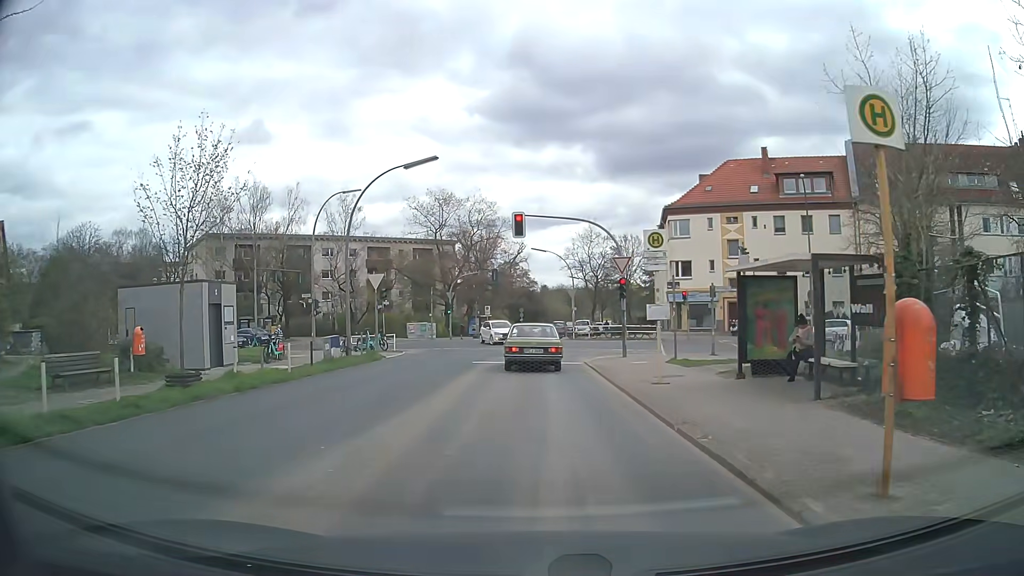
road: tertiary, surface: asphalt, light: Day
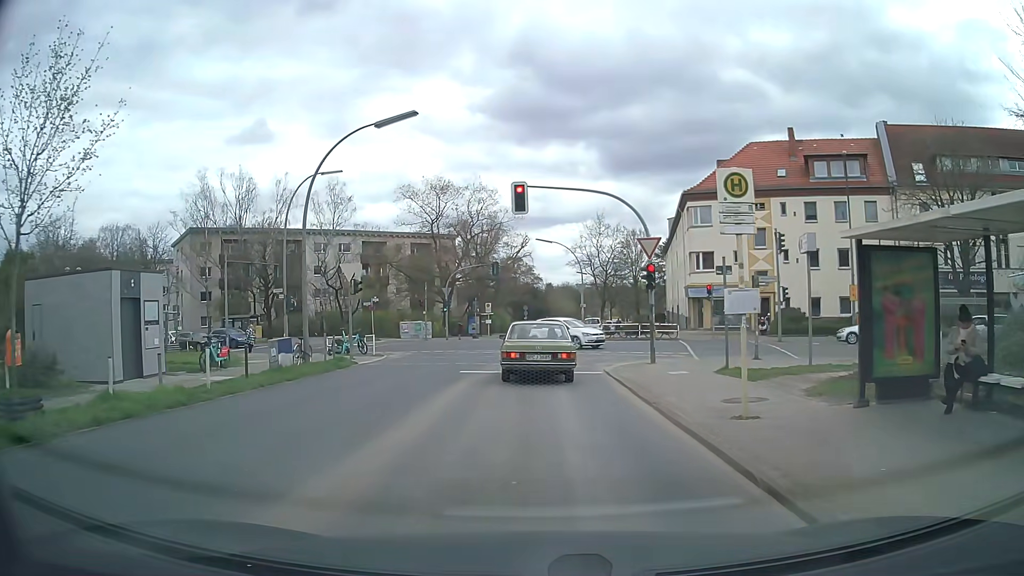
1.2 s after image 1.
(0.0, +5.5) m; 0°
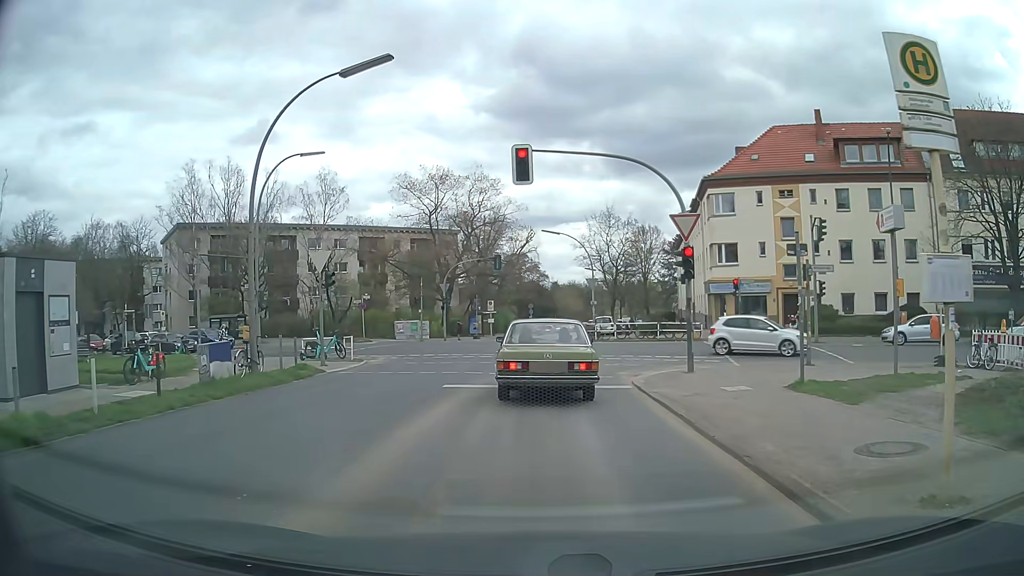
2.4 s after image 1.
(0.0, +4.4) m; 0°
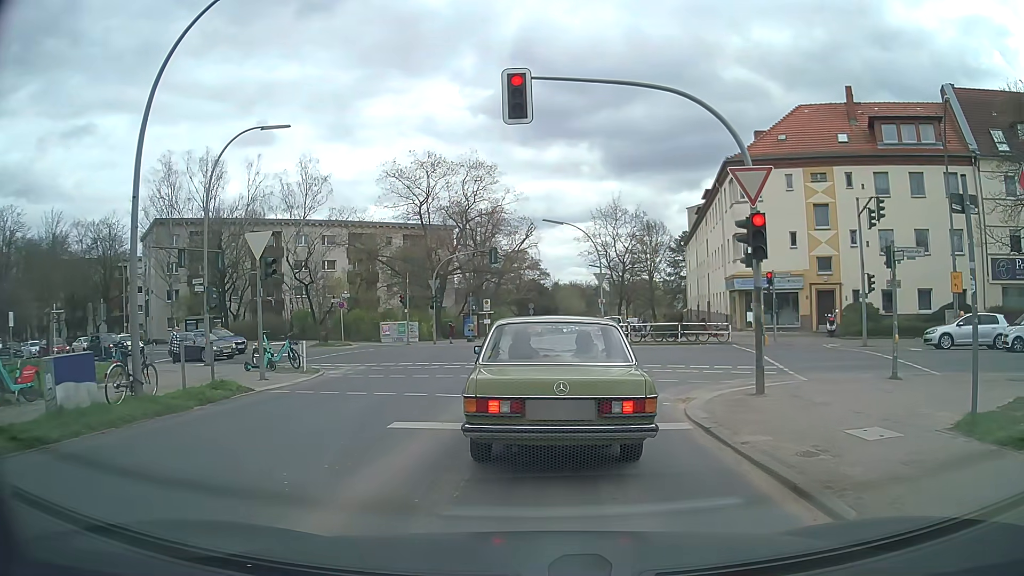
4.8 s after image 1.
(0.0, +5.2) m; 0°
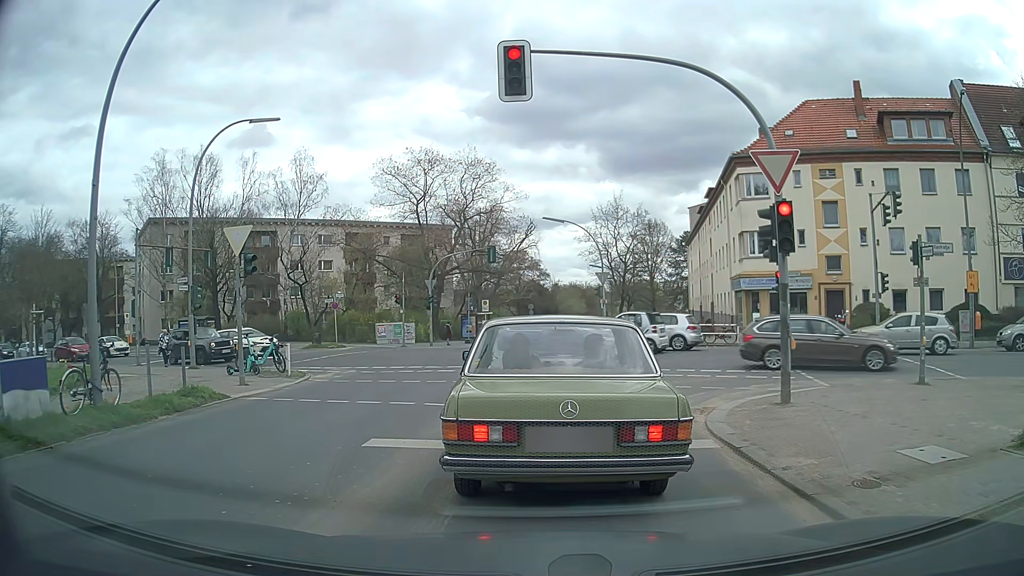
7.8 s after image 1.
(0.0, +1.3) m; 0°
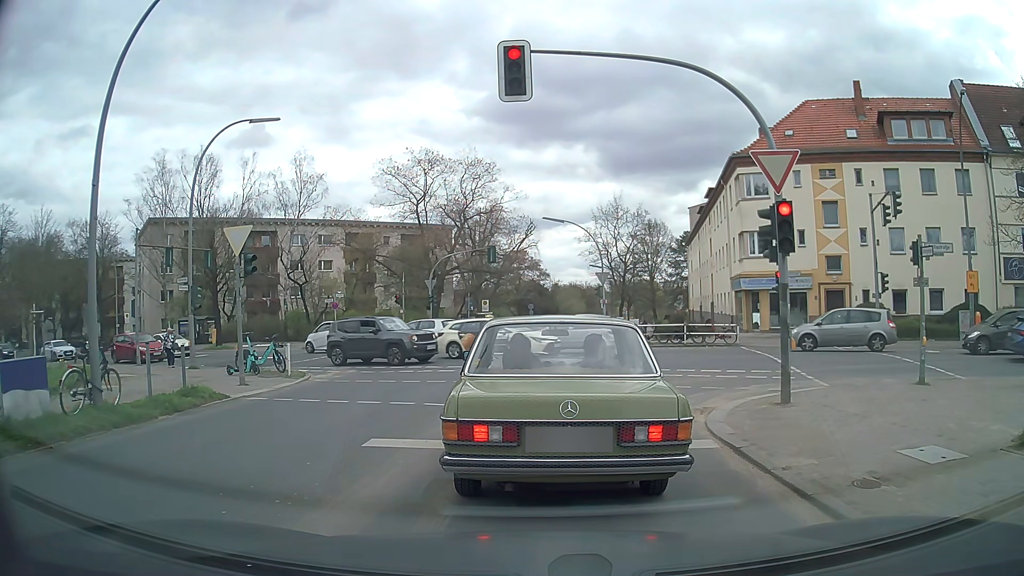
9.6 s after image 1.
(0.0, 0.0) m; 0°
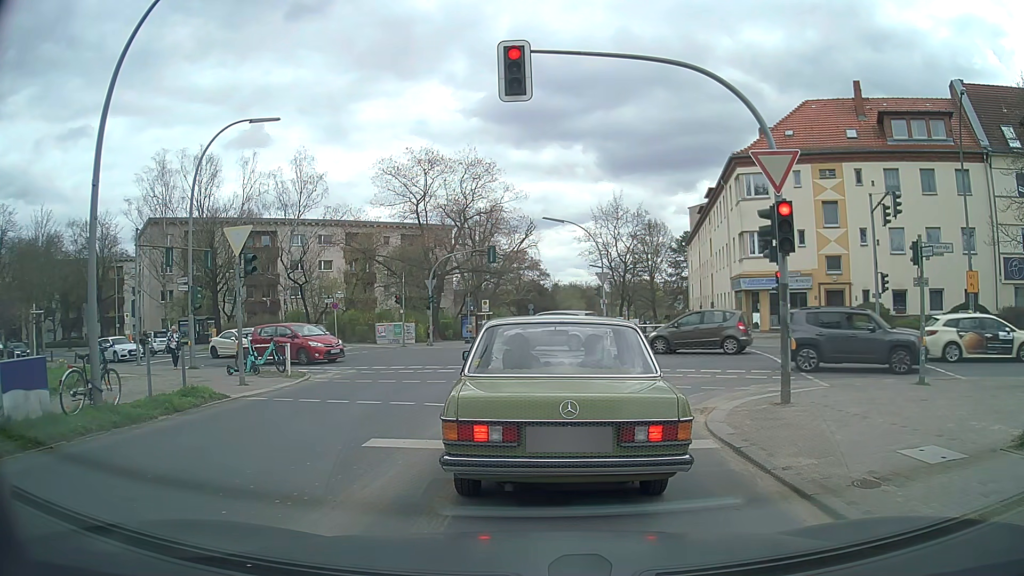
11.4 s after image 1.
(0.0, 0.0) m; 0°
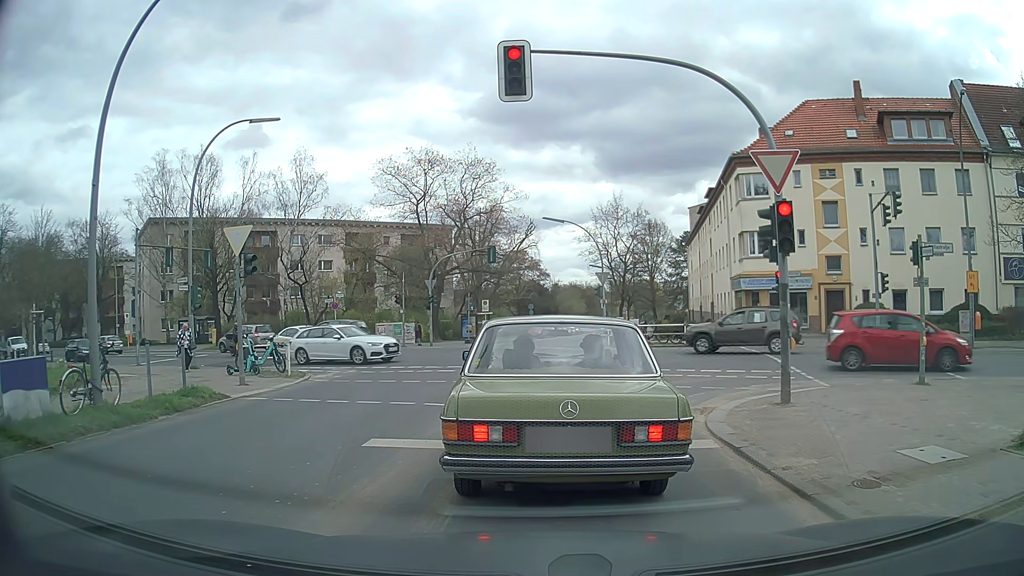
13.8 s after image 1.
(0.0, 0.0) m; 0°
